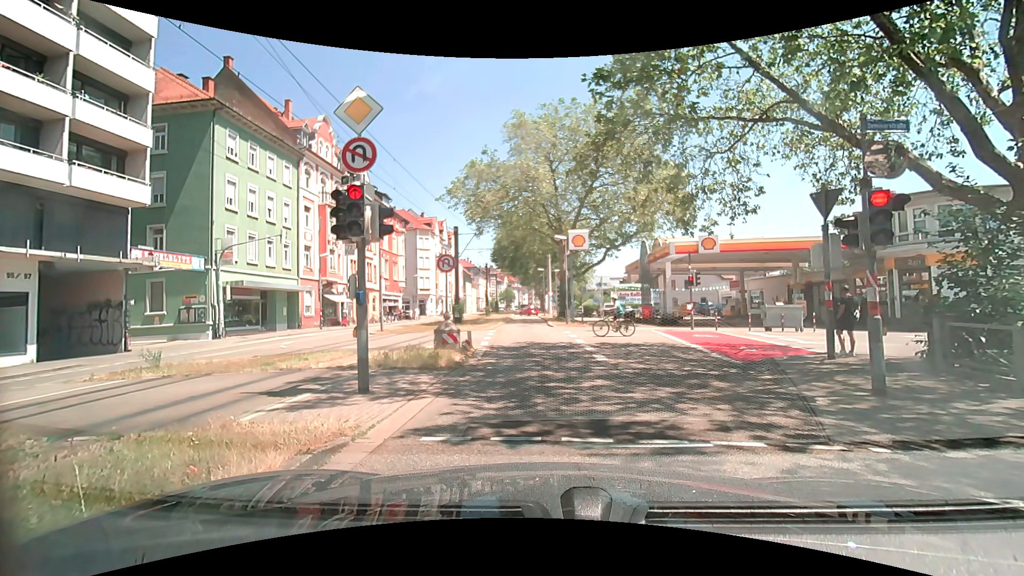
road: secondary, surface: asphalt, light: Day
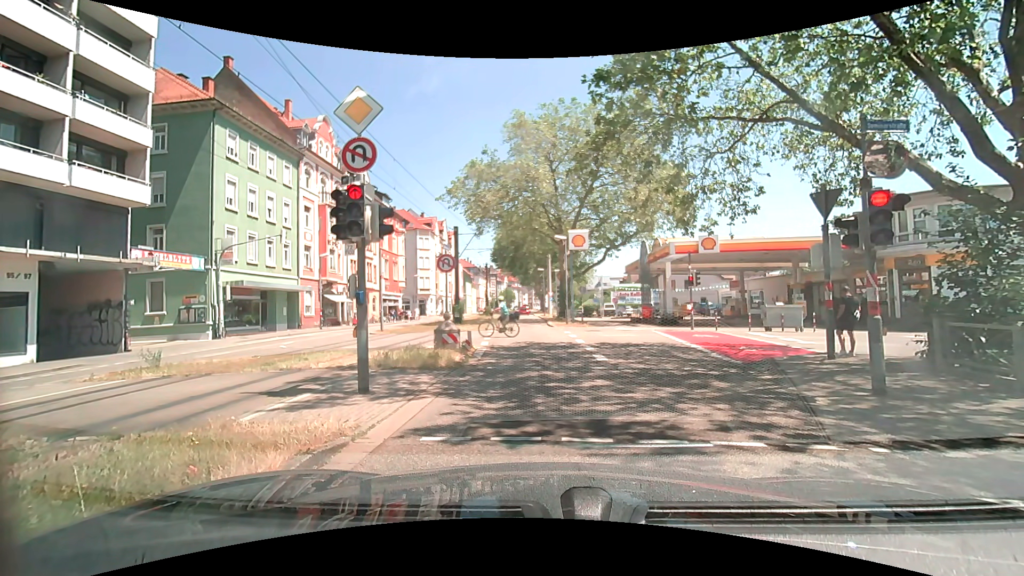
(0.0, 0.0) m; 0°
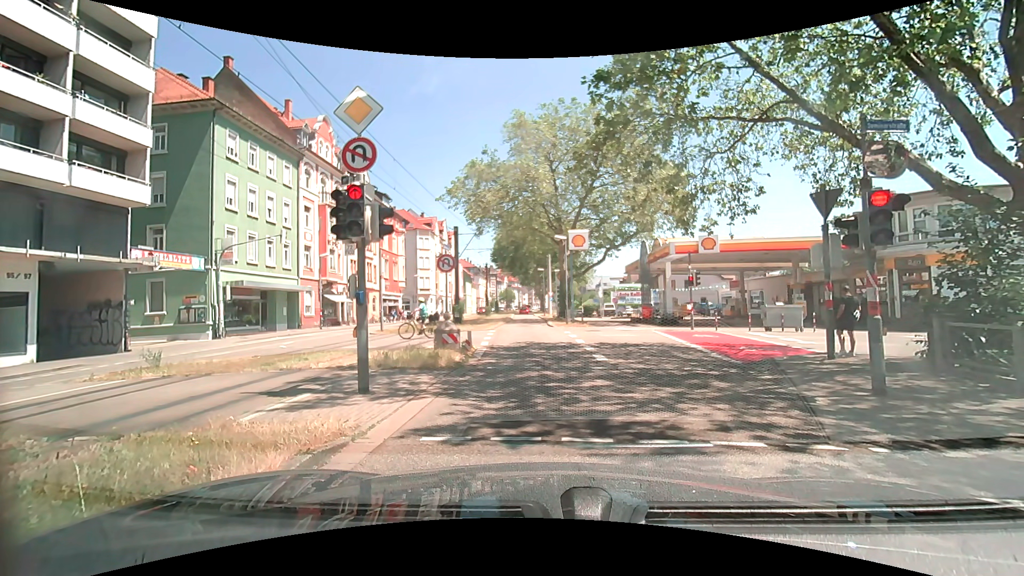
(0.0, 0.0) m; 0°
